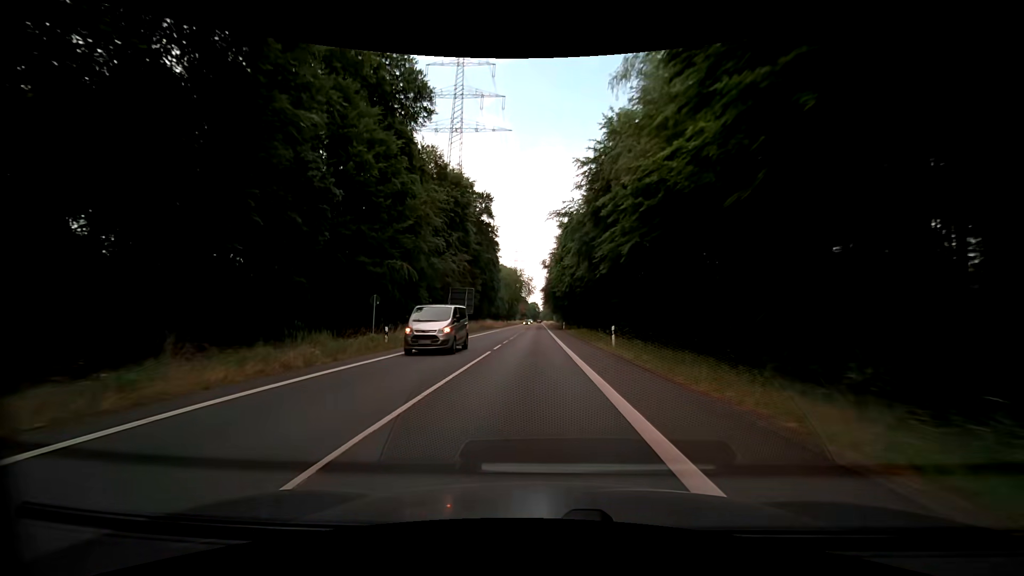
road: secondary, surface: asphalt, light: Day
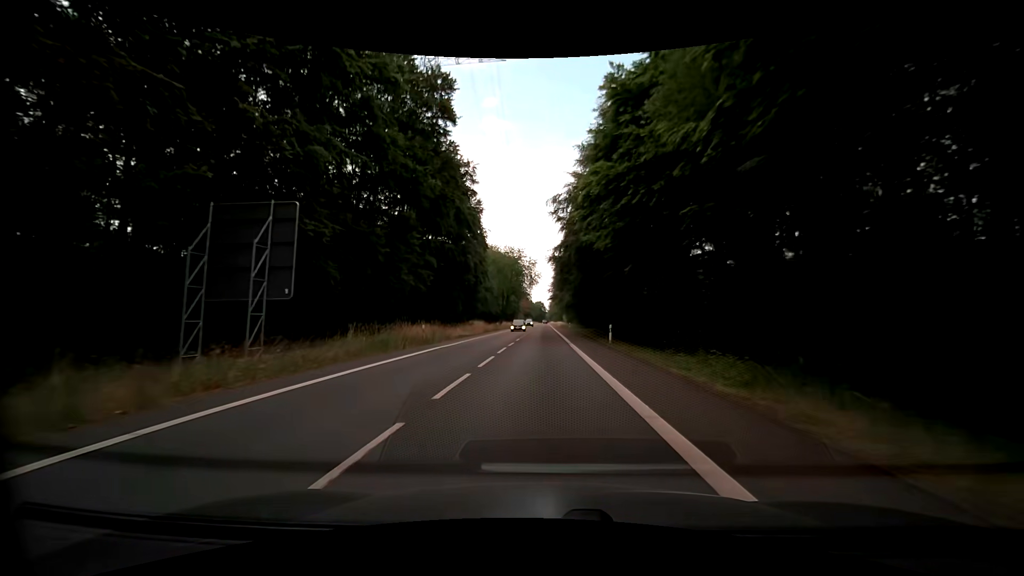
(-0.6, +44.6) m; 0°
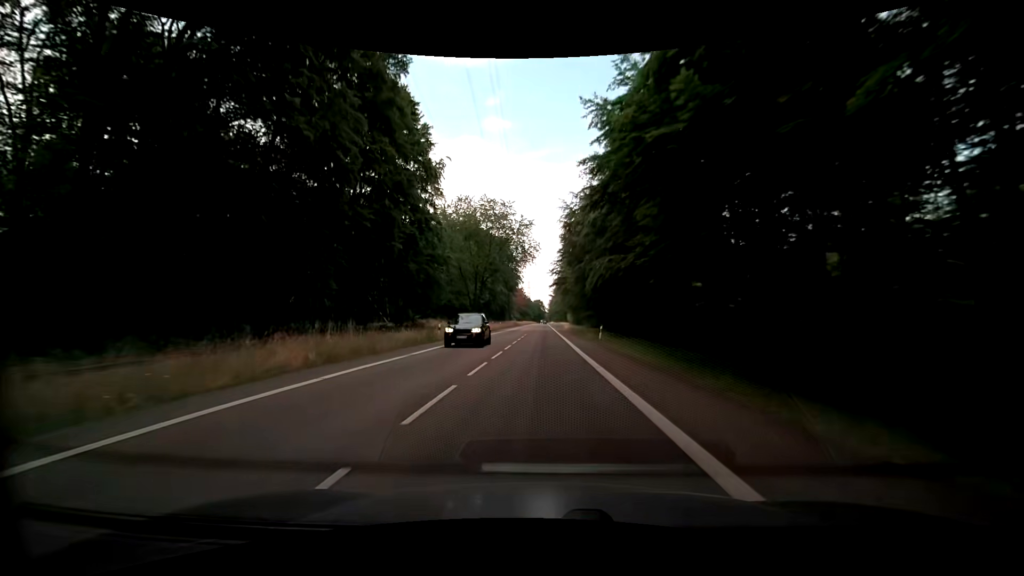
(-0.2, +44.2) m; 0°
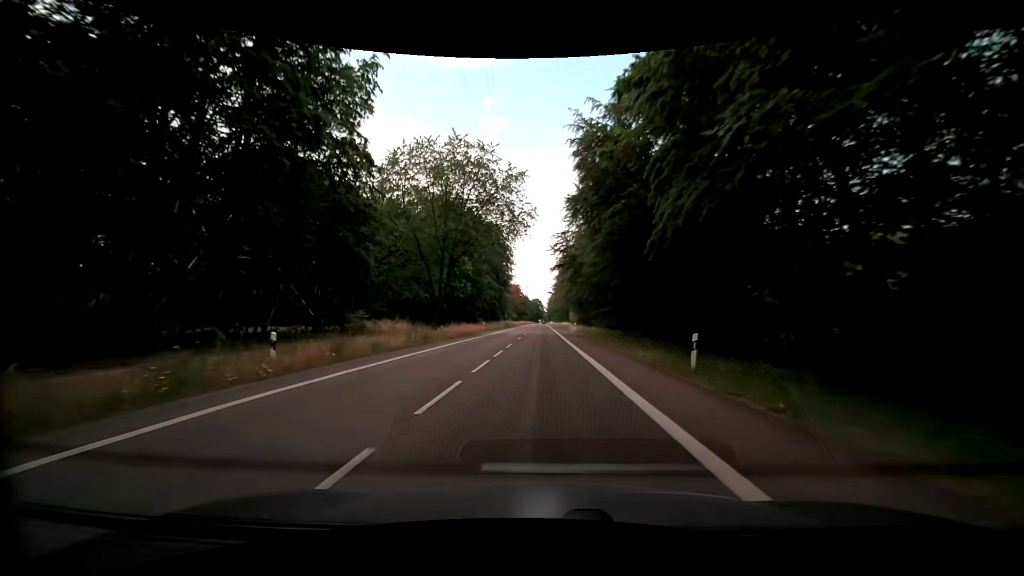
(0.0, +22.2) m; 0°
(0, +10) (0, +20) (0, +30) (0, +40) (0, +50) (0, +60) (0, +70) (0, +80) (0, +90) (0, +100) m
